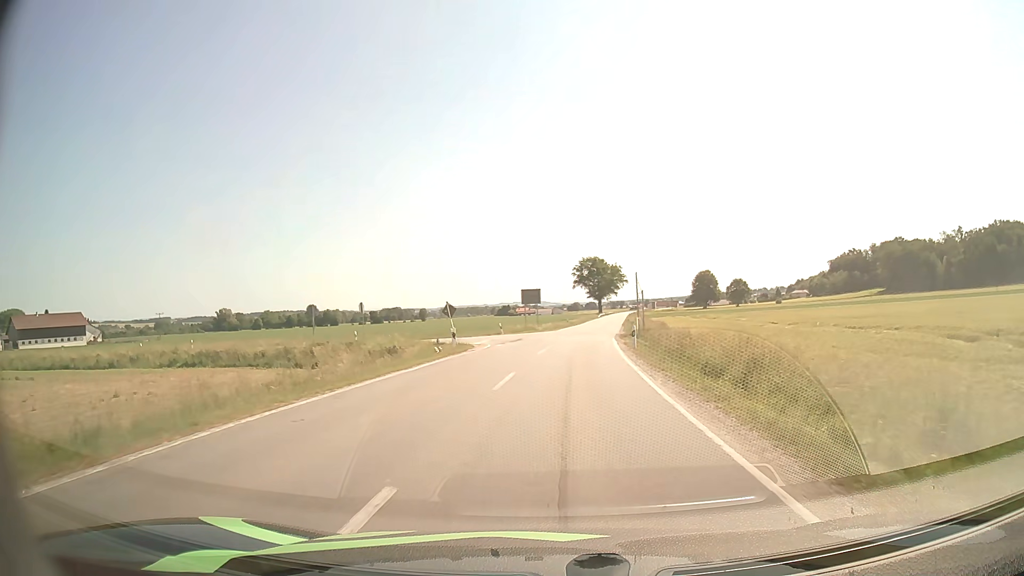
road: secondary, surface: asphalt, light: Day
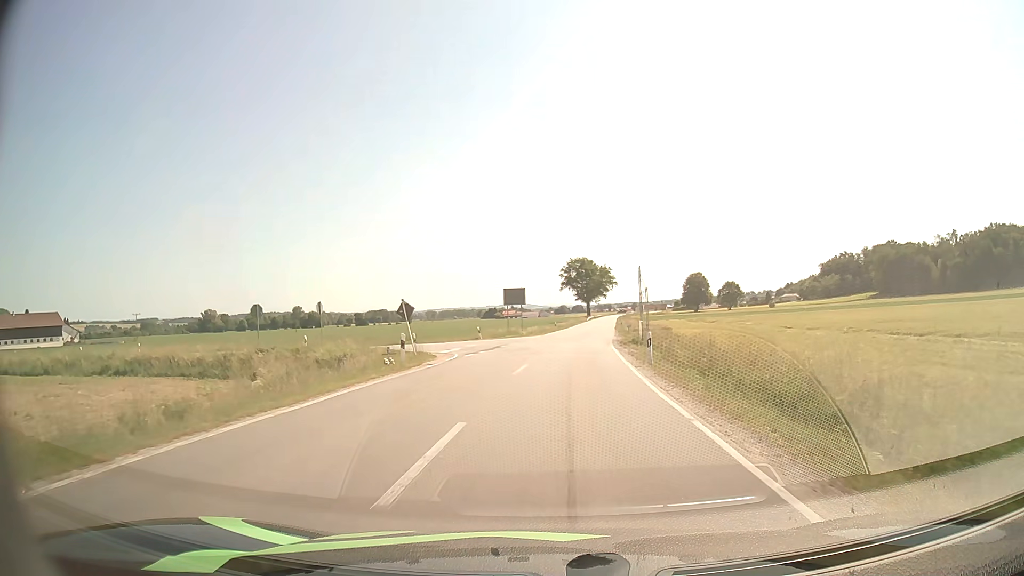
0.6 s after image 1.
(+0.1, +7.6) m; +1°
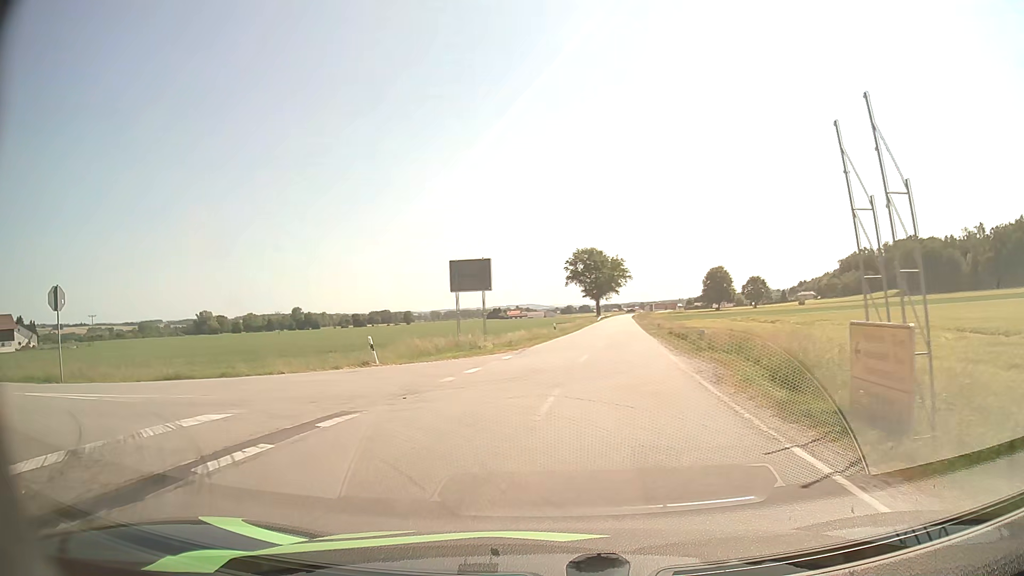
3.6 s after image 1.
(+0.9, +28.6) m; 0°
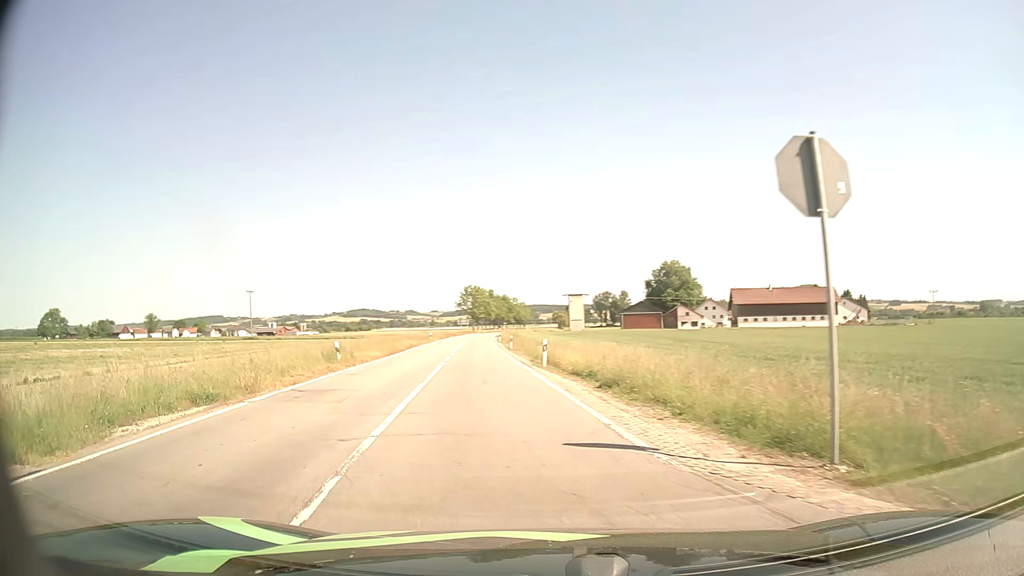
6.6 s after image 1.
(-10.4, +15.2) m; -73°
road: tertiary
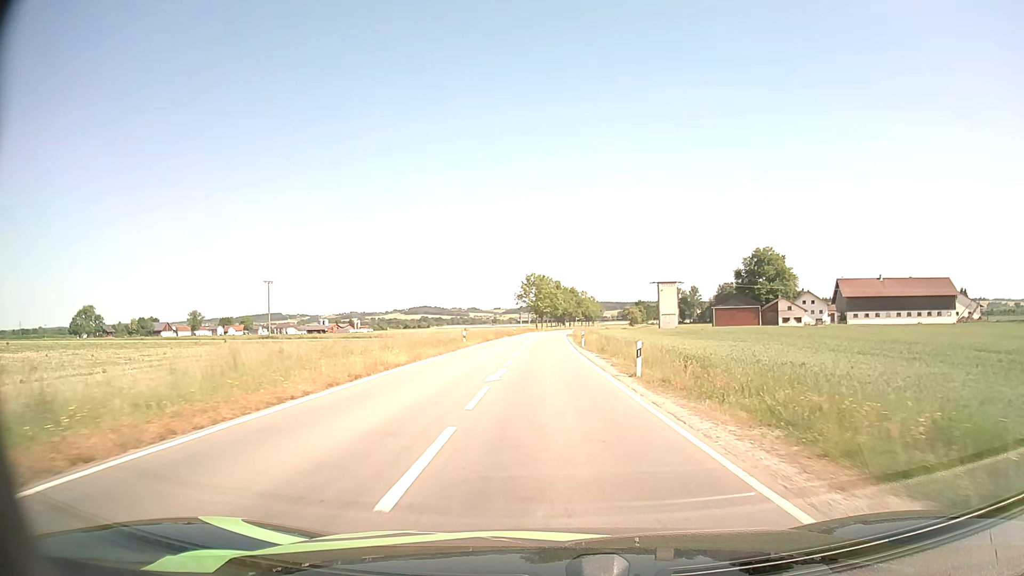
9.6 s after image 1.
(-3.8, +31.9) m; -6°
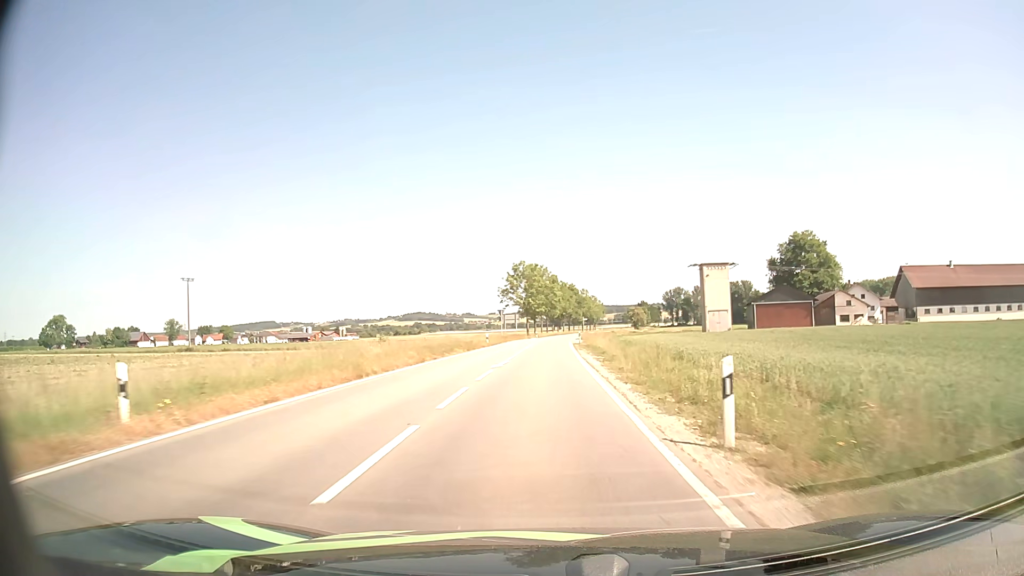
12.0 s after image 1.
(+0.1, +36.7) m; 0°
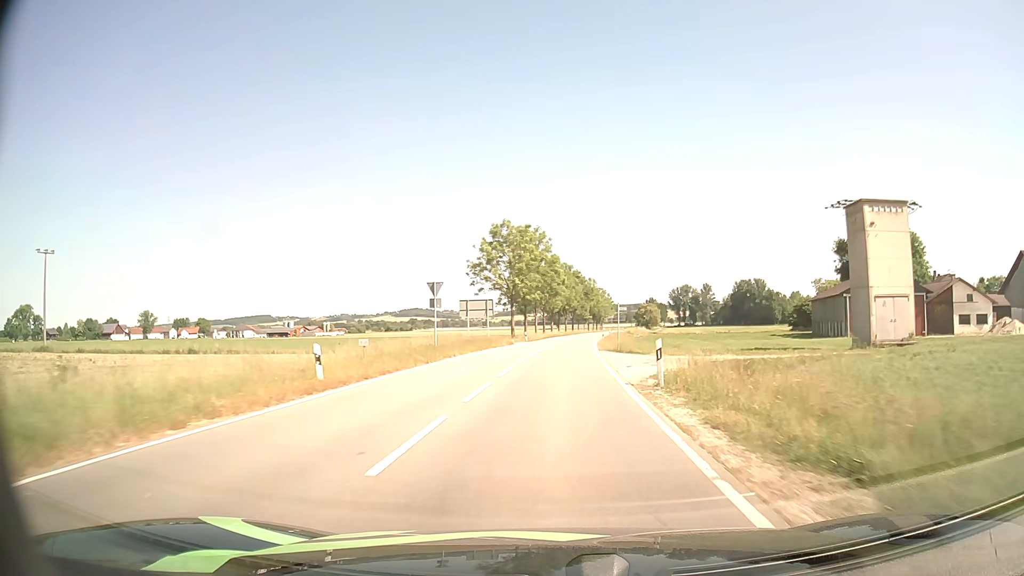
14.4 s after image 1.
(+0.1, +42.0) m; 0°
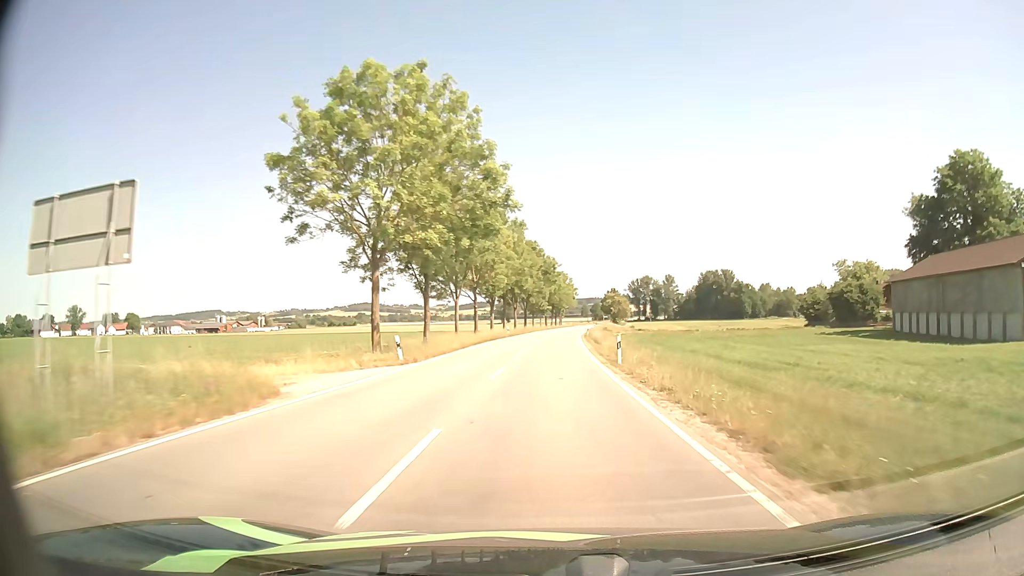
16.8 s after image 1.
(+1.2, +44.3) m; +4°
(0, +10) (0, +20) (0, +30) (+1, +40) (+1, +50) (+1, +60) (+2, +70) (+2, +80) (+3, +90) (+4, +100) m
